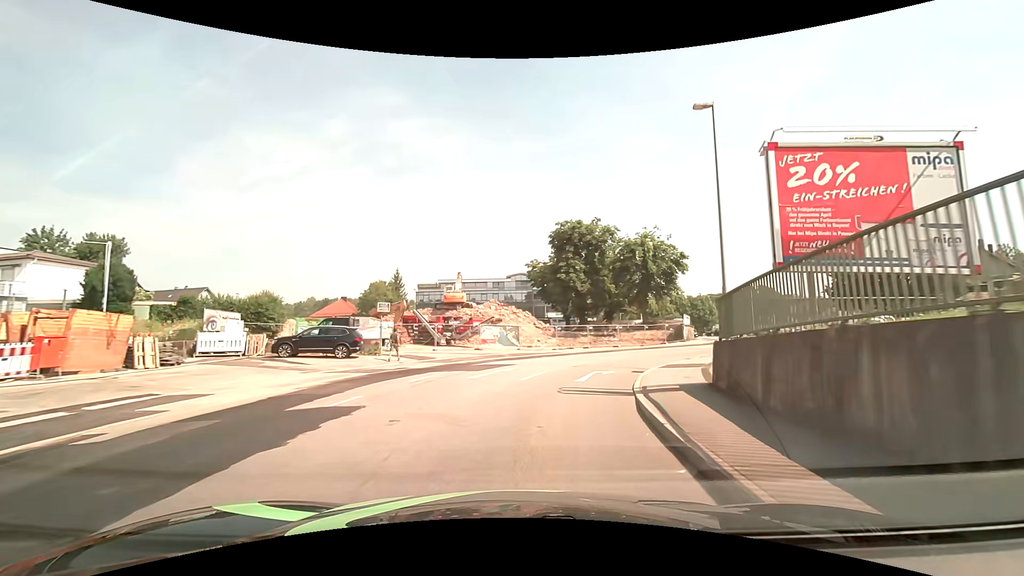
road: tertiary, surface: asphalt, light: Day
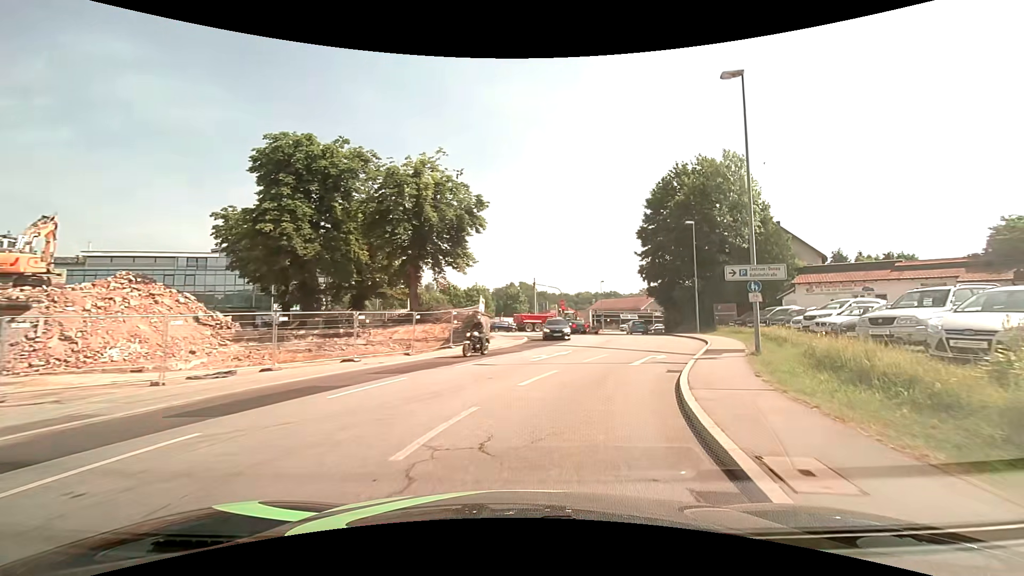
(+5.4, +25.2) m; +26°
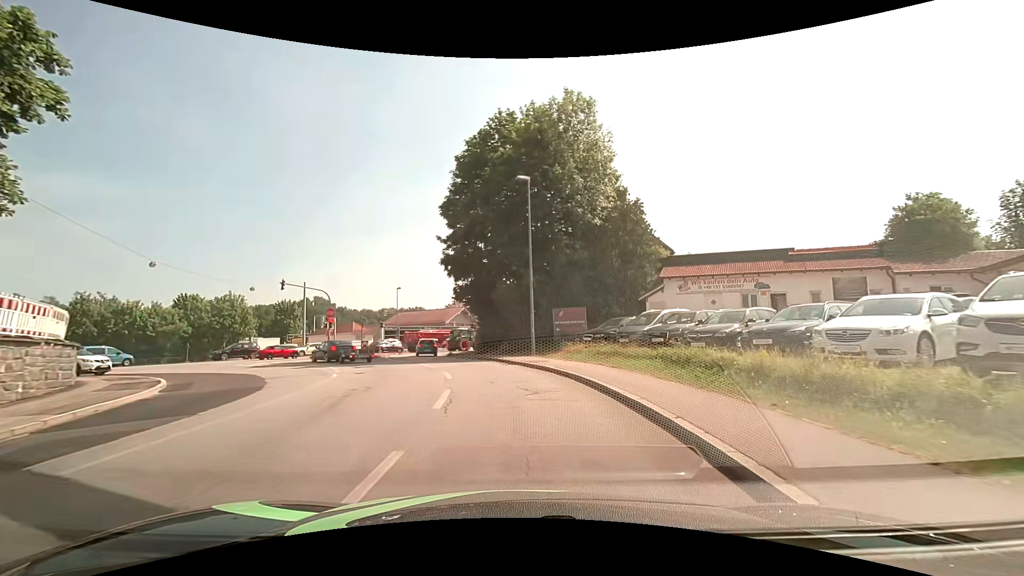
(+4.2, +19.4) m; +22°
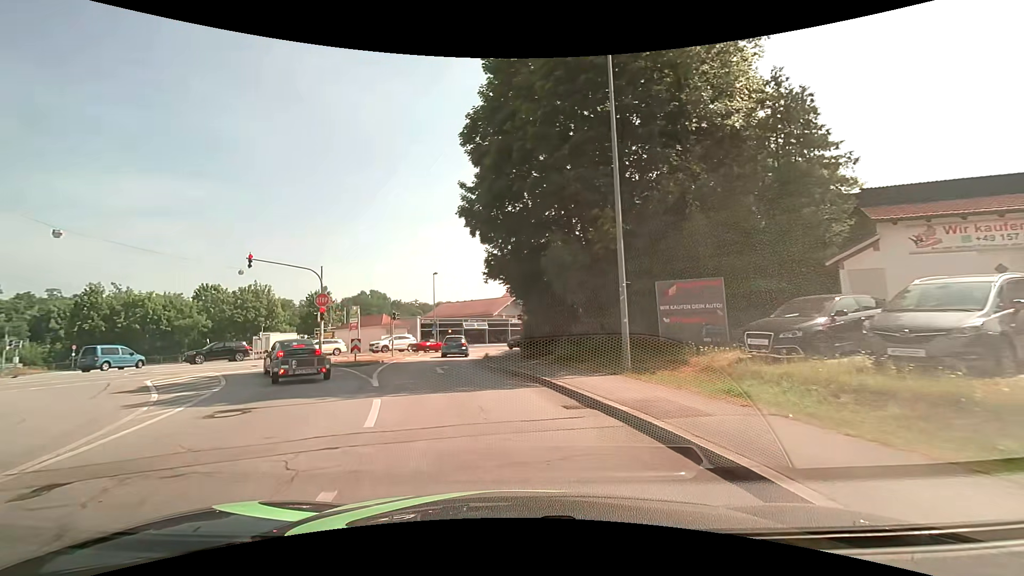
(-0.2, +13.5) m; -6°
